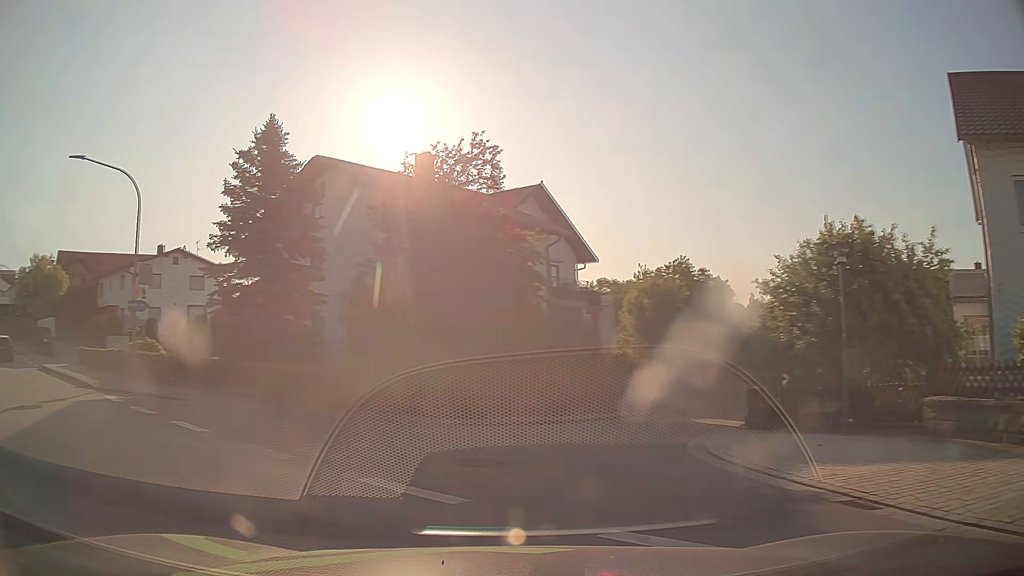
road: tertiary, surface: asphalt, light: Day
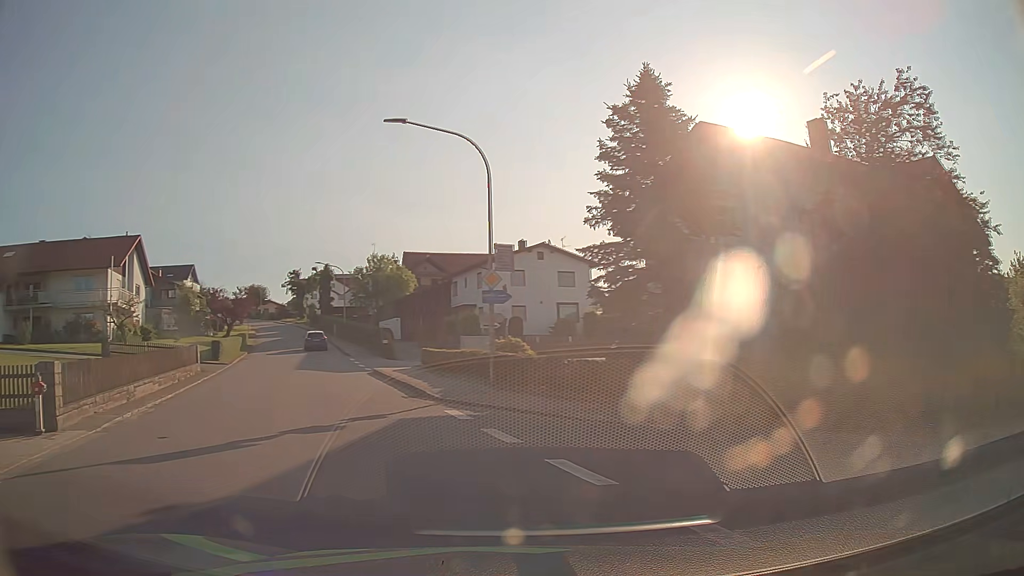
(-1.6, +4.5) m; -34°
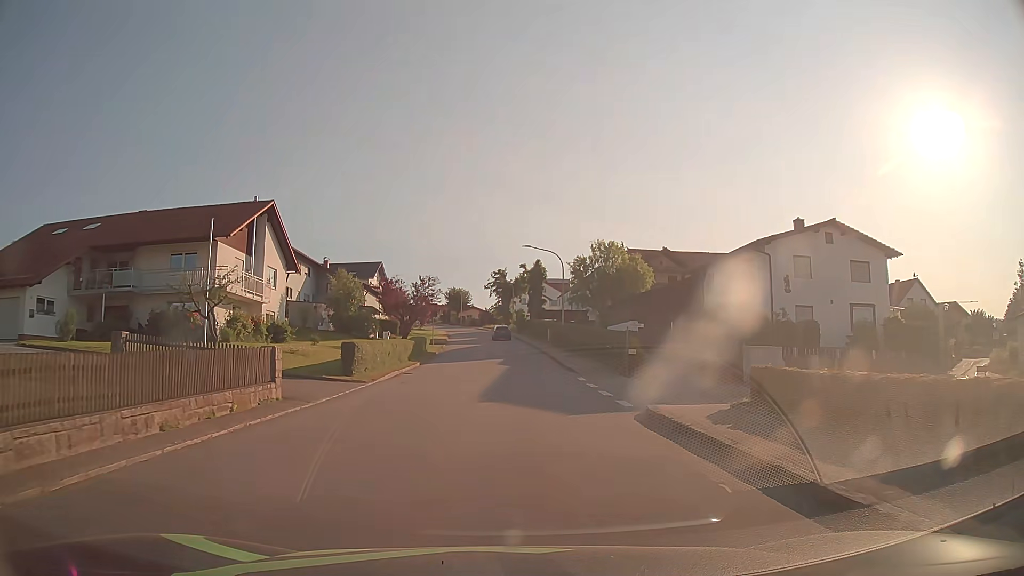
(-4.1, +15.9) m; -18°
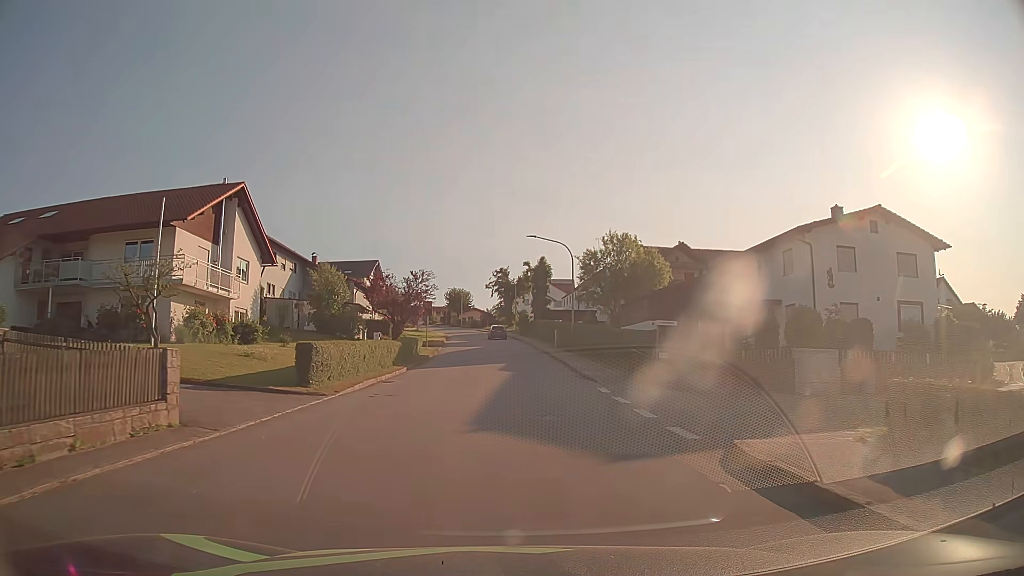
(0.0, +5.5) m; 0°
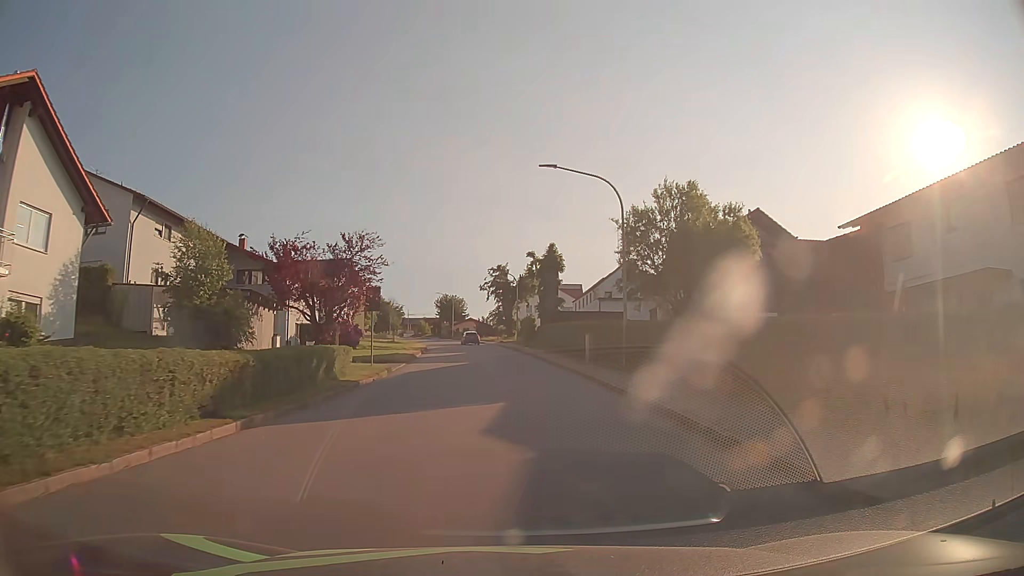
(0.0, +19.2) m; 0°
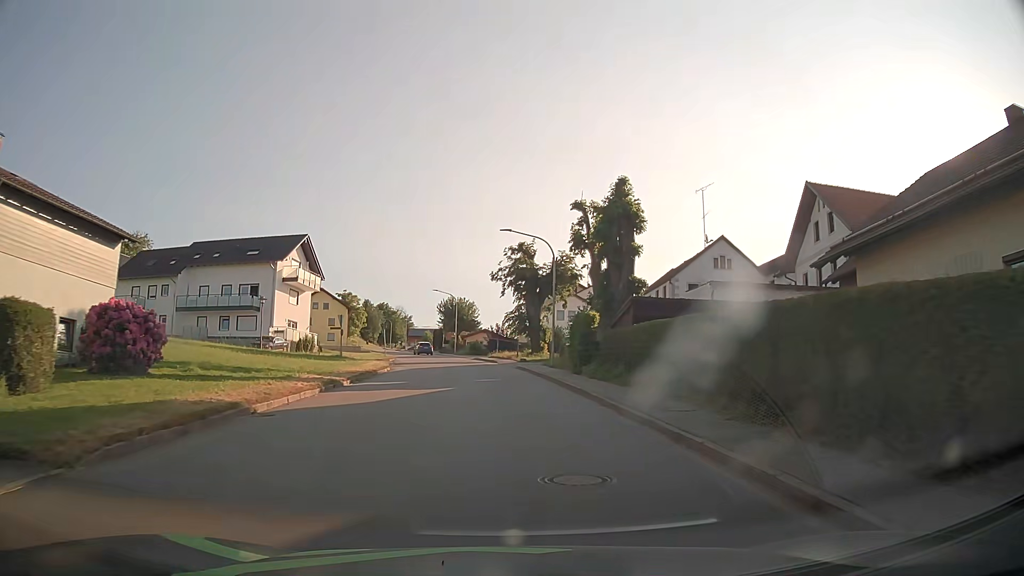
(-0.3, +29.7) m; -2°
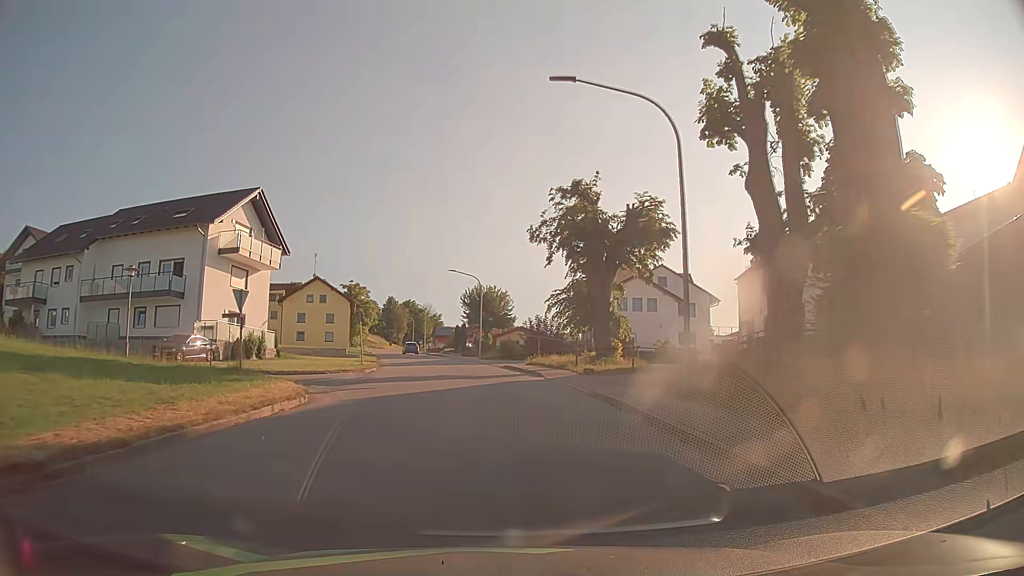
(-0.6, +21.2) m; -3°
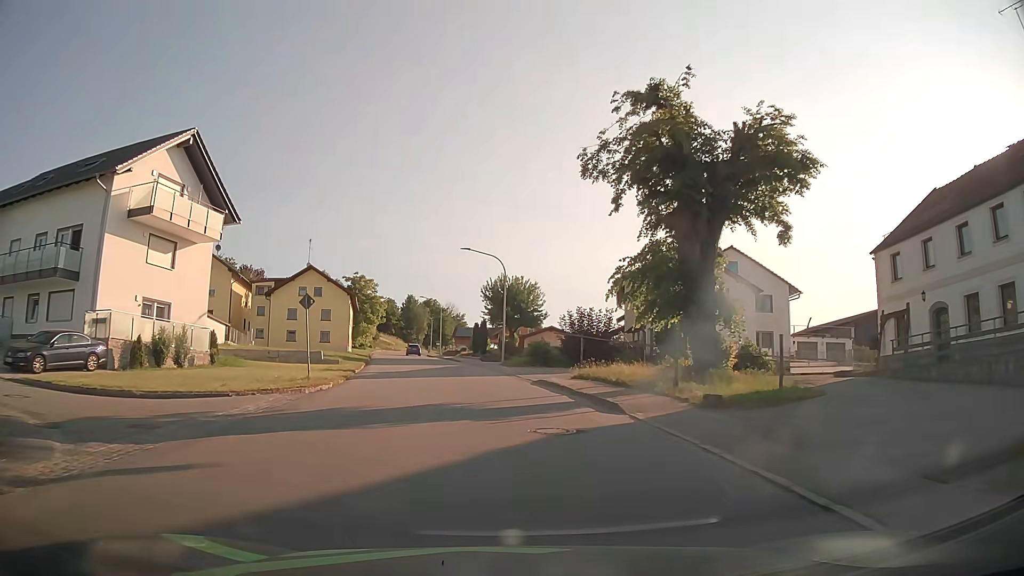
(-0.3, +13.9) m; -2°
(0, +10) (-1, +20) (-2, +30) (-4, +40) (-5, +50) (-7, +59) (-9, +69) (-11, +79) (-13, +89) (-15, +99) m
